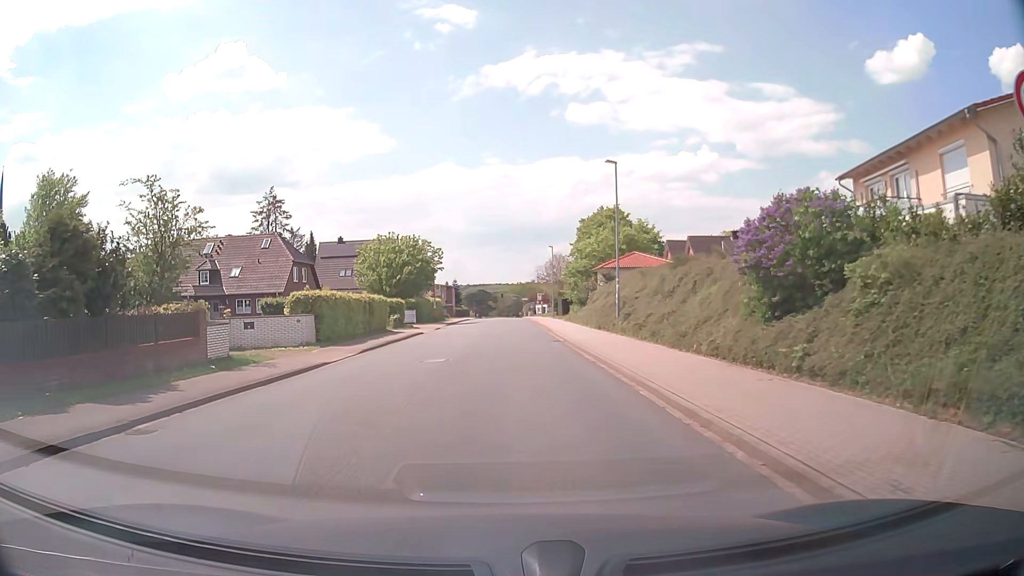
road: unclassified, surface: asphalt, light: Day
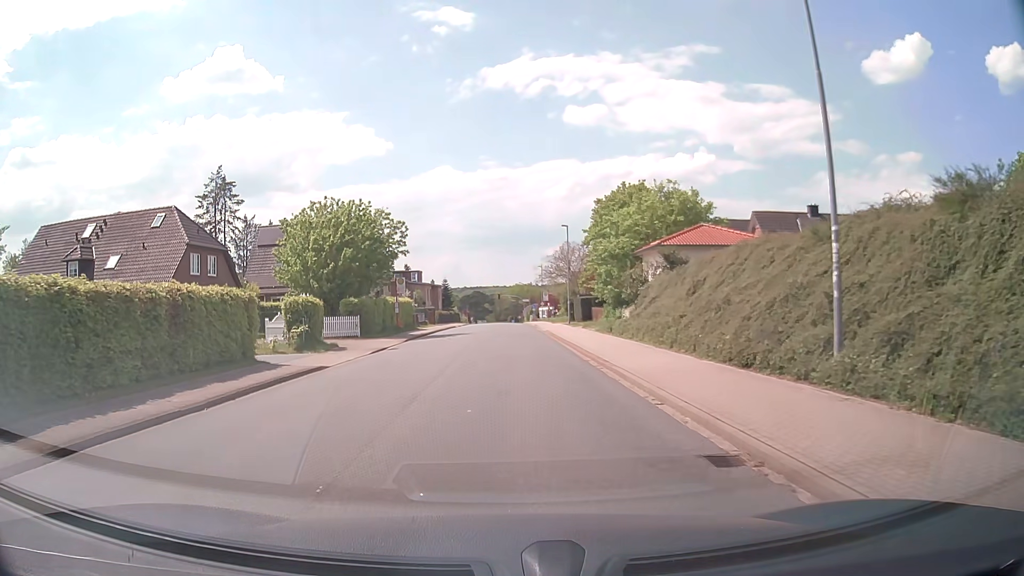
(0.0, +20.9) m; 0°
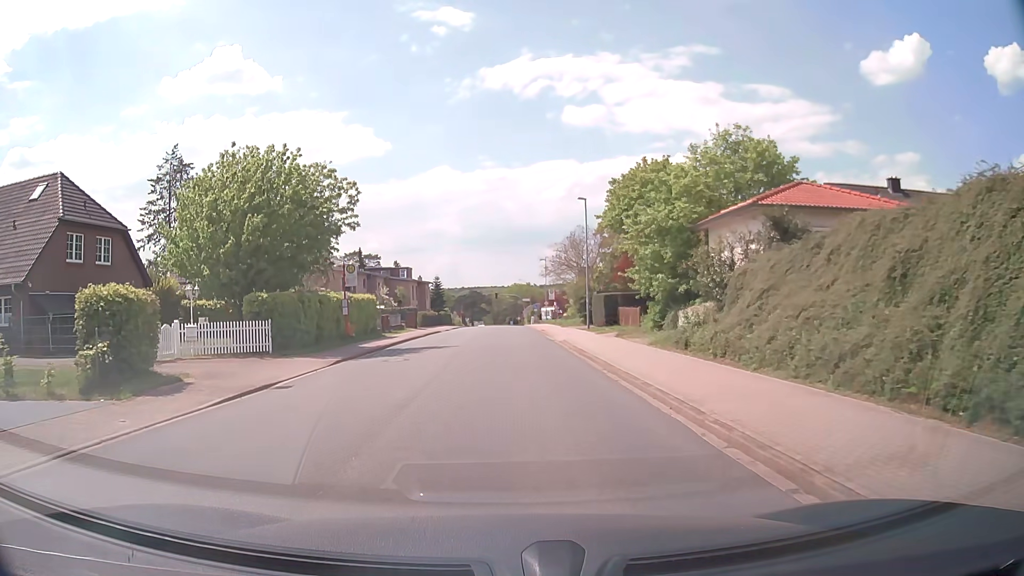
(-0.1, +13.3) m; -1°
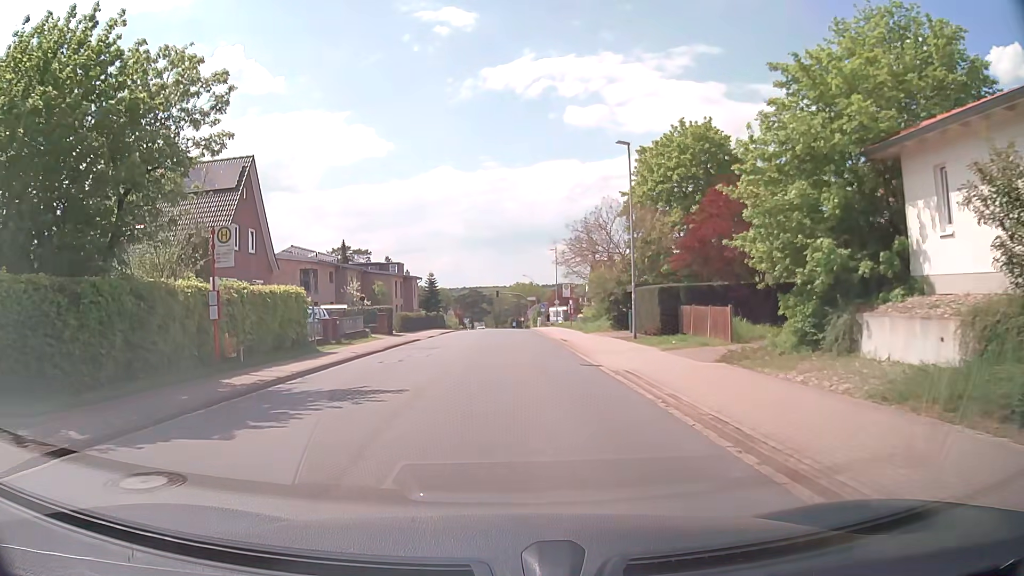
(+0.1, +13.8) m; 0°
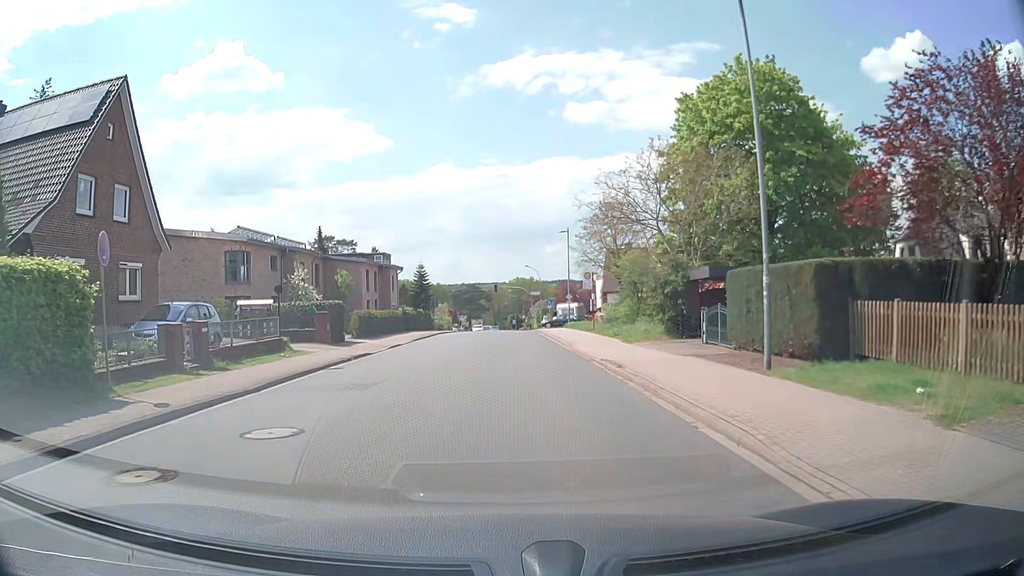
(0.0, +13.6) m; 0°
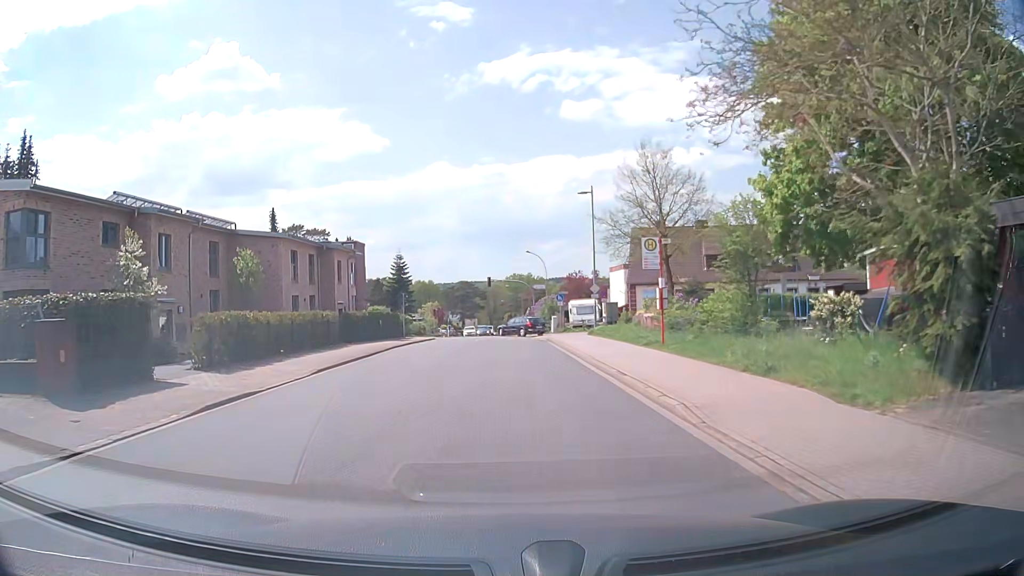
(+0.2, +17.8) m; +1°
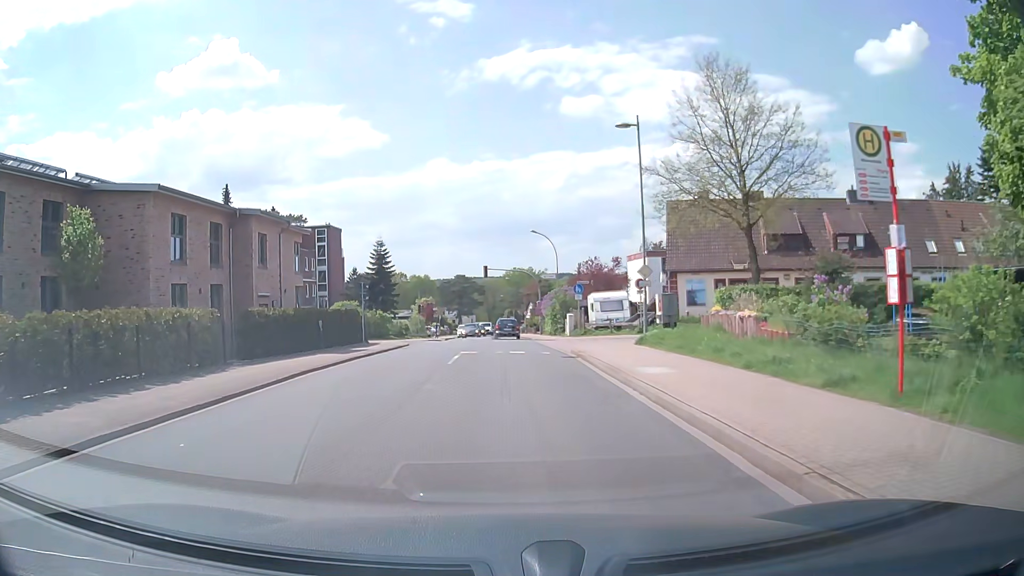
(0.0, +13.3) m; -1°
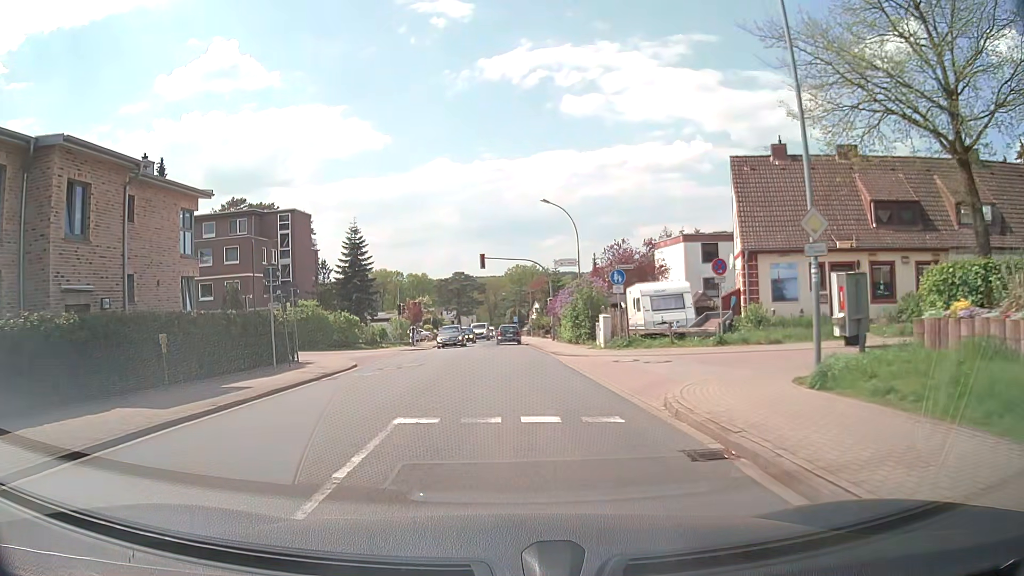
(+0.2, +13.4) m; +1°
(0, +10) (0, +20) (0, +30) (0, +40) (0, +50) (0, +60) (-1, +70) (-1, +80) (-1, +90) (-1, +100) m
